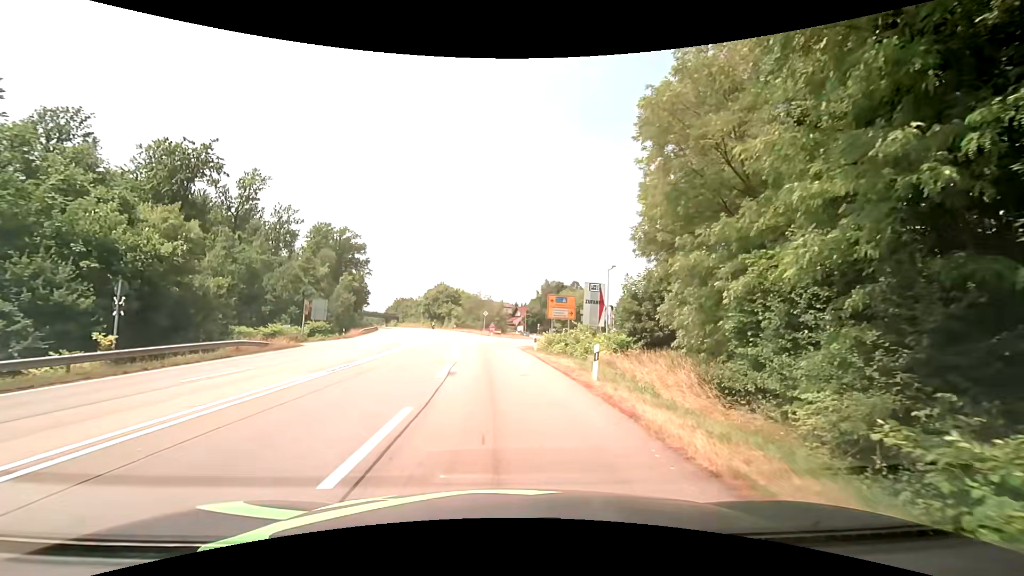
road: secondary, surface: asphalt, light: Day
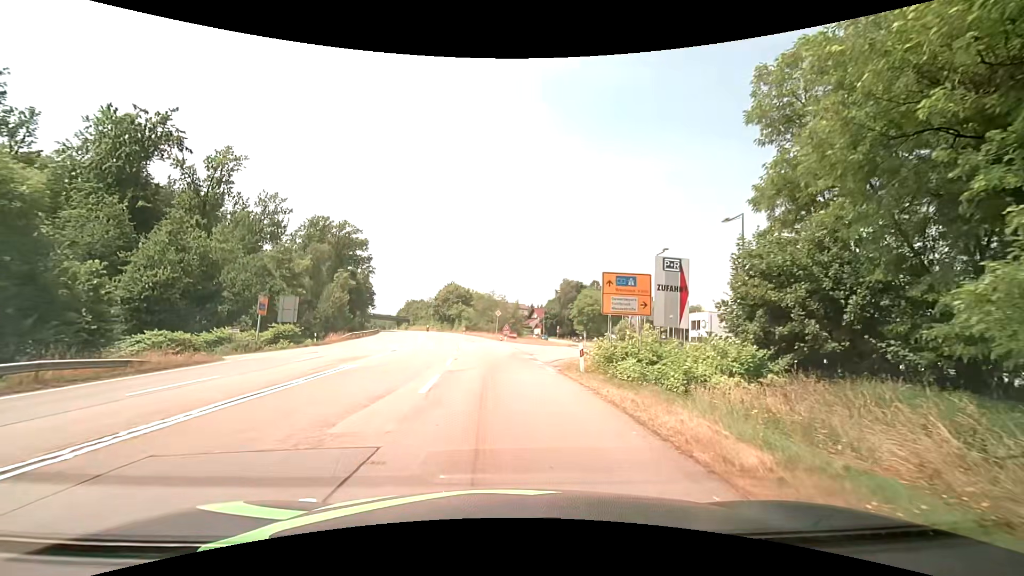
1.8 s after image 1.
(-0.2, +13.6) m; -1°
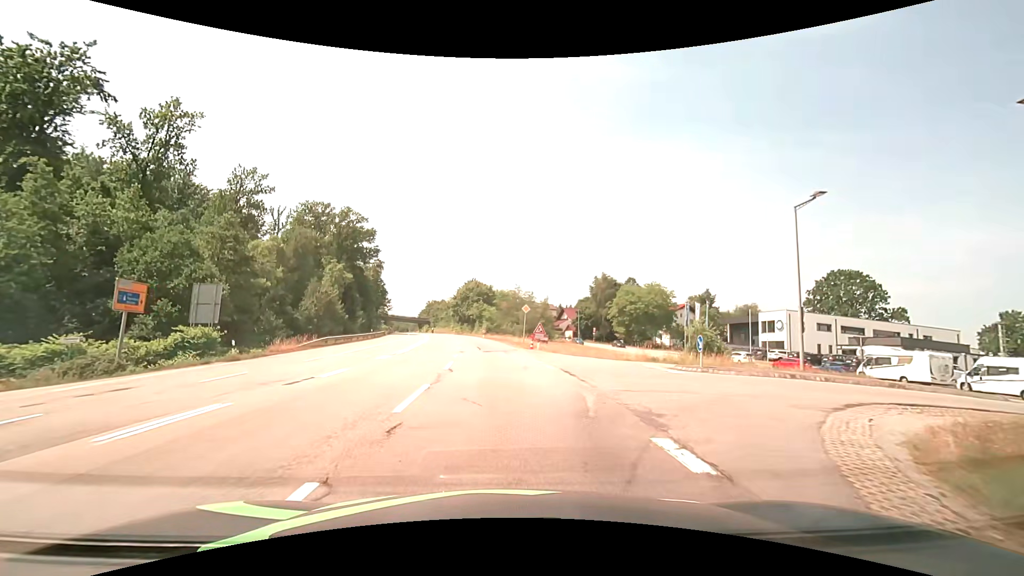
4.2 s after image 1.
(-0.4, +18.1) m; -4°
(0, +10) (-1, +20) (-1, +30) (-2, +40) (-3, +50) (-4, +60) (-5, +70) (-6, +80) (-8, +90) (-9, +99) m
